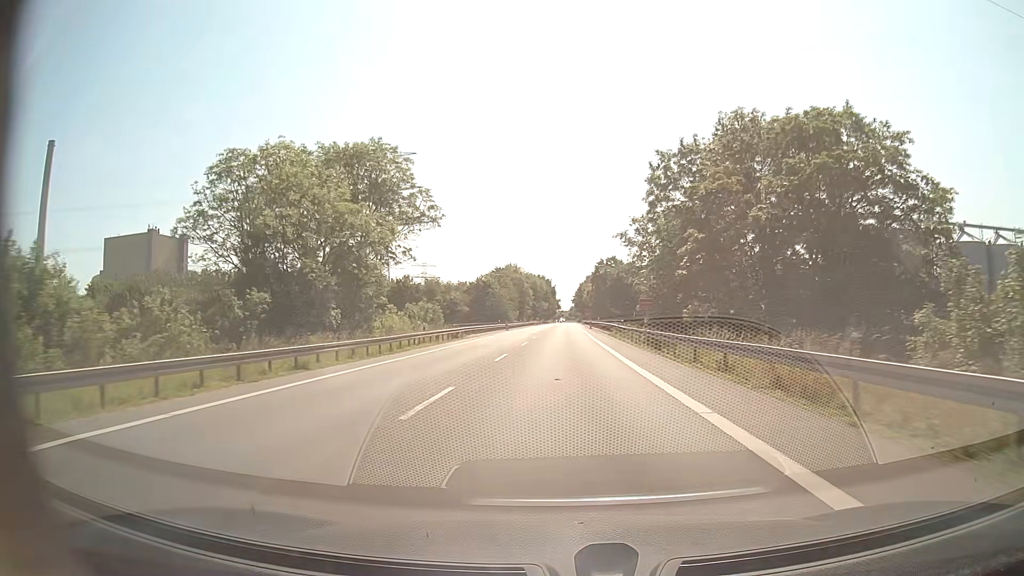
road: secondary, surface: asphalt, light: Day
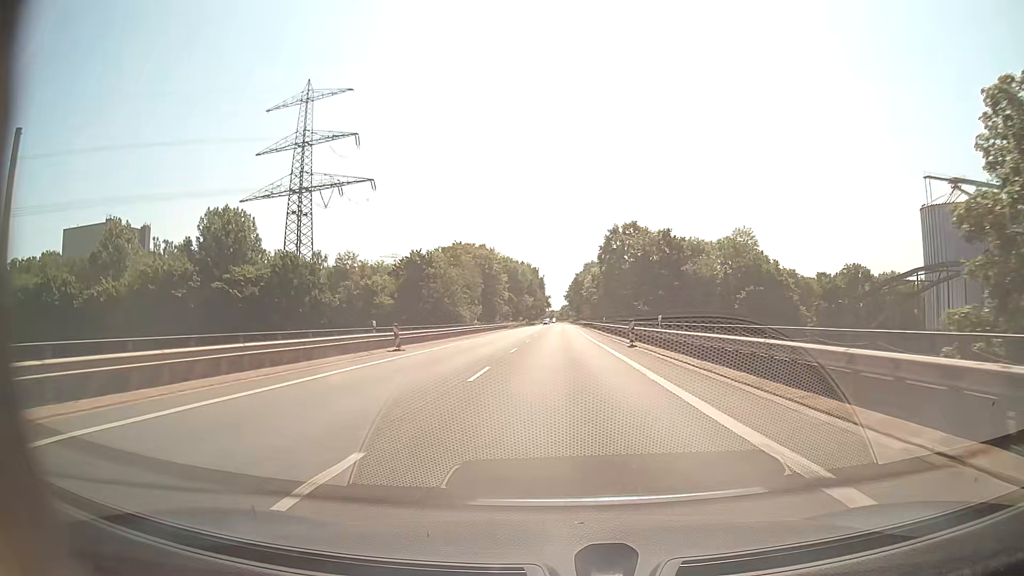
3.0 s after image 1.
(+0.3, +56.3) m; +1°
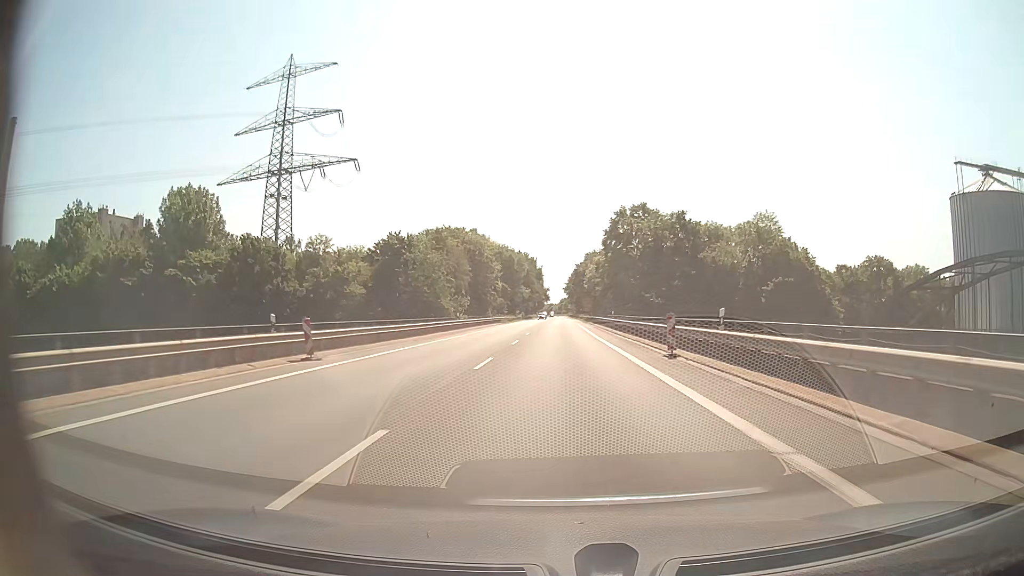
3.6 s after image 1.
(0.0, +11.3) m; 0°
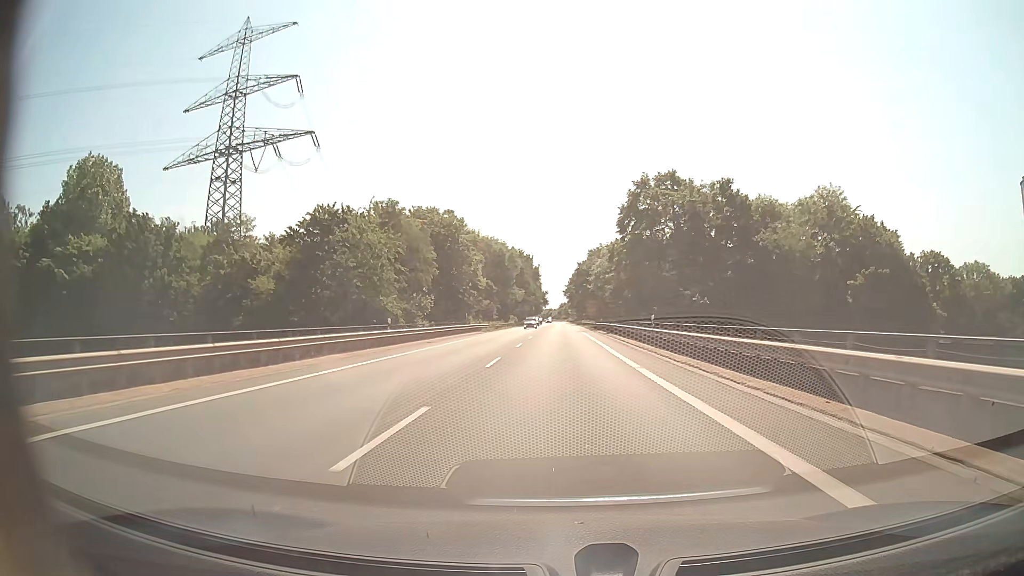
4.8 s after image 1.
(+0.1, +22.6) m; 0°
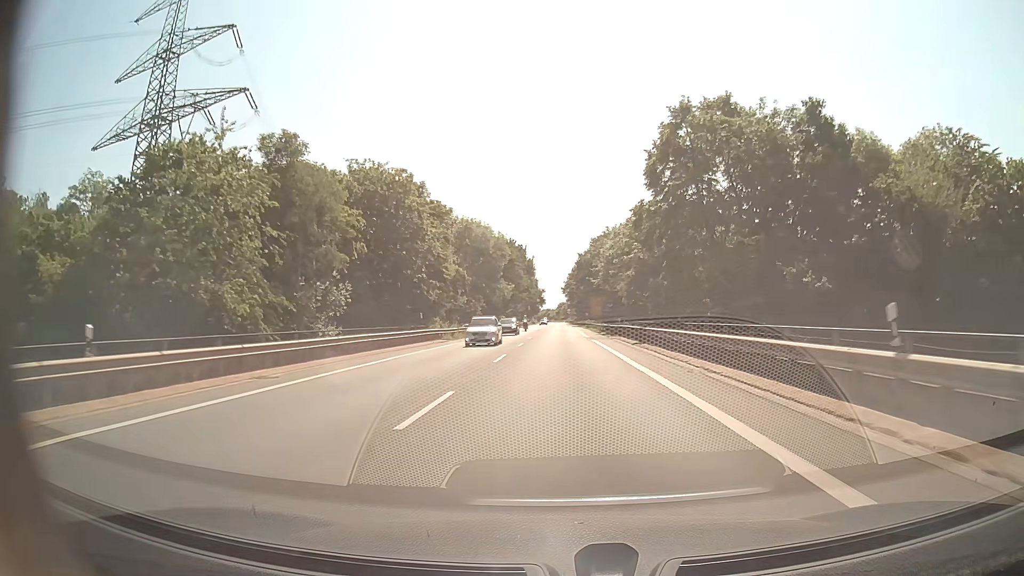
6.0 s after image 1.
(0.0, +22.6) m; 0°
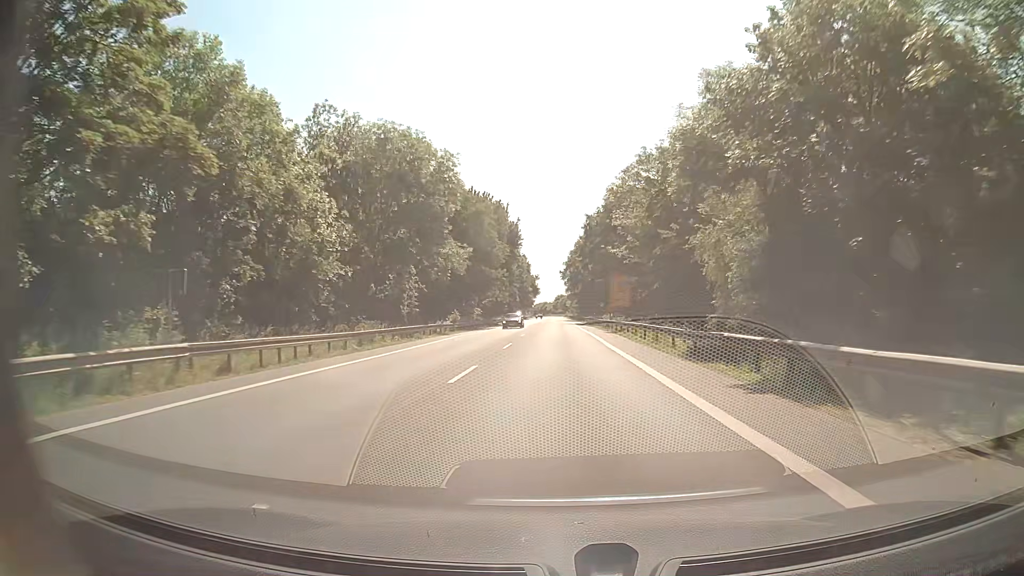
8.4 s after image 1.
(0.0, +45.2) m; 0°
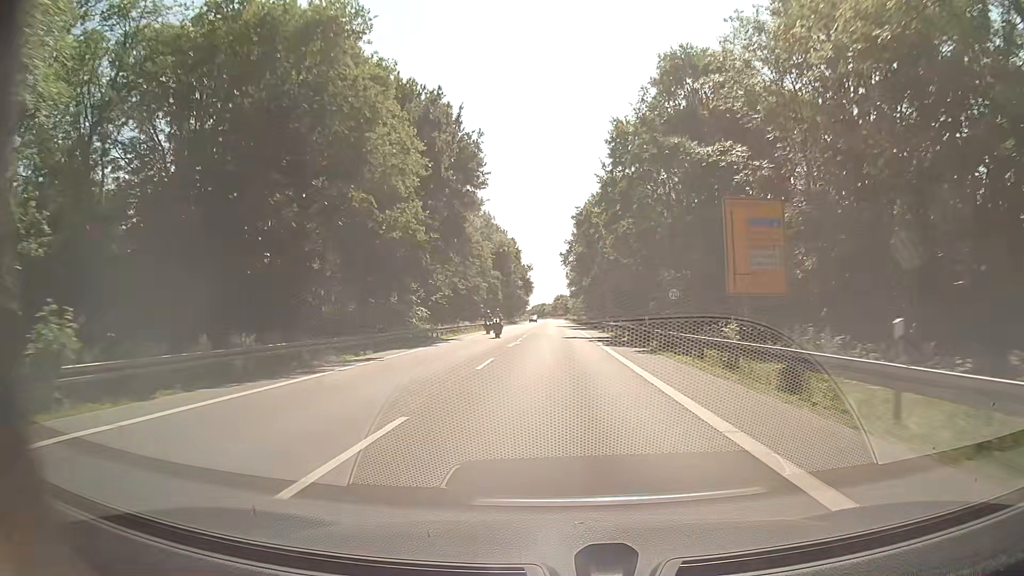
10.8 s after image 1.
(-0.1, +45.2) m; 0°
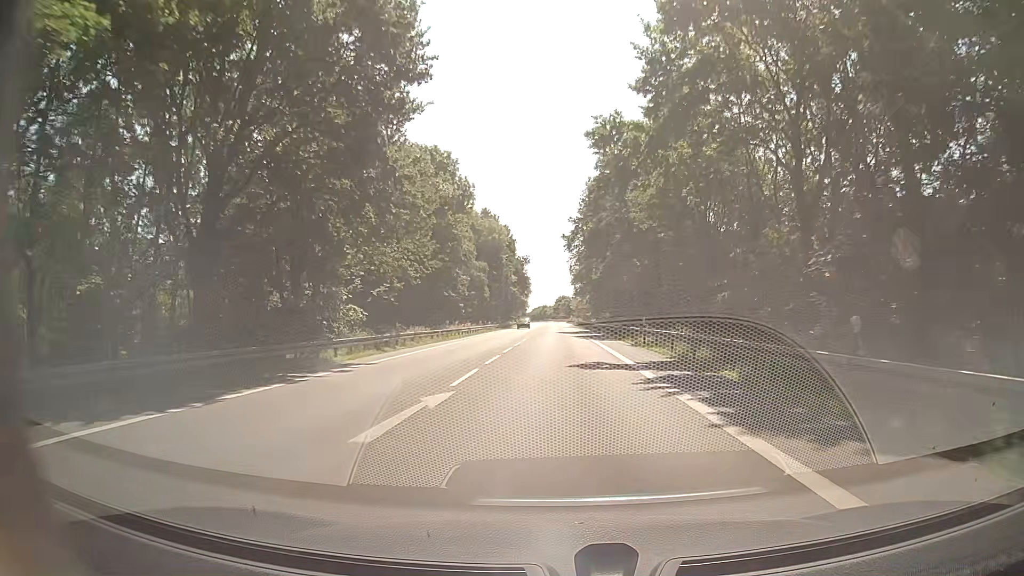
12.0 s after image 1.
(0.0, +22.6) m; 0°
(0, +10) (0, +20) (0, +30) (0, +40) (0, +50) (0, +60) (0, +70) (-1, +80) (-1, +90) (-1, +100) m
